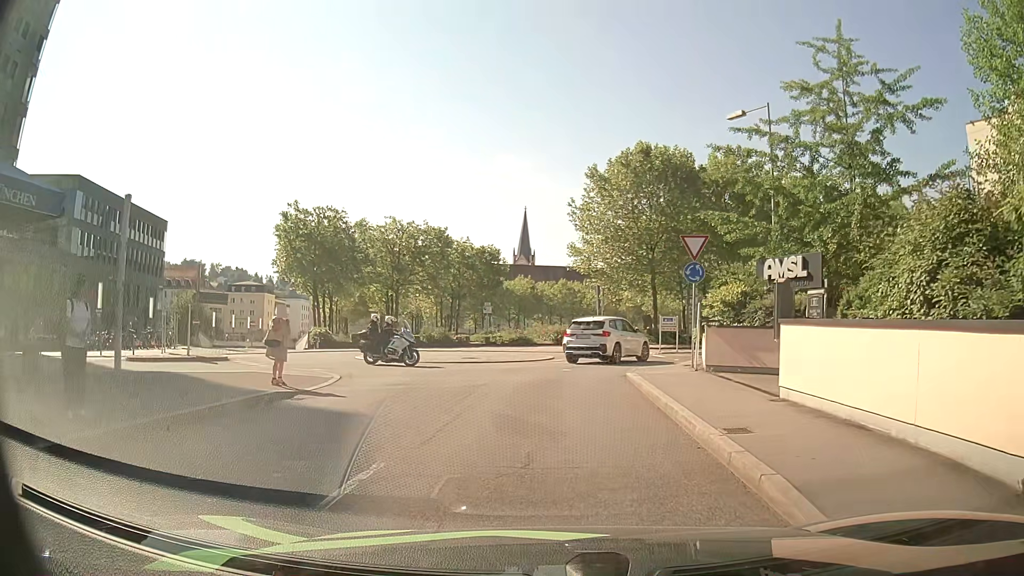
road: residential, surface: asphalt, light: Day
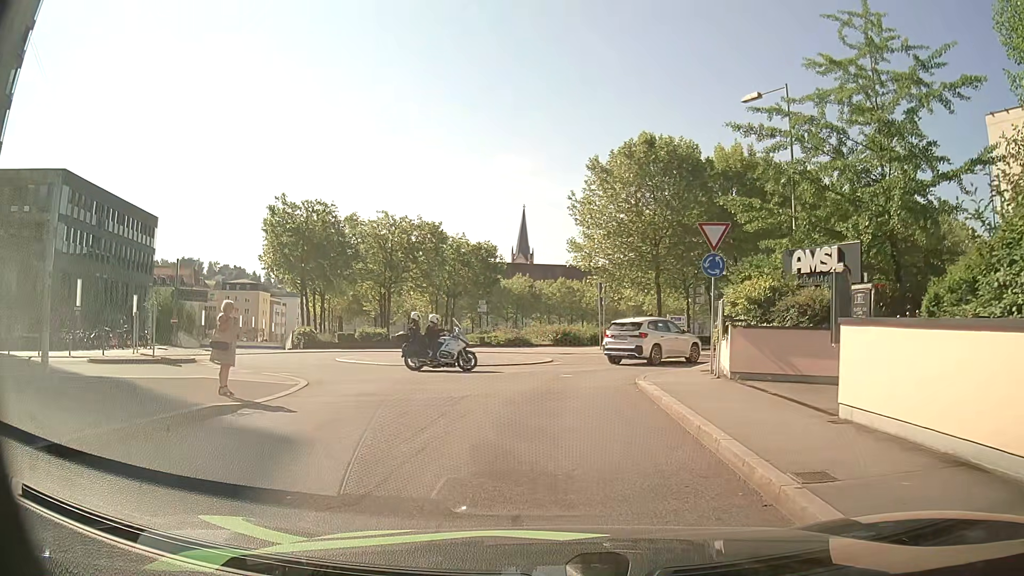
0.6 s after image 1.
(0.0, +2.3) m; -1°
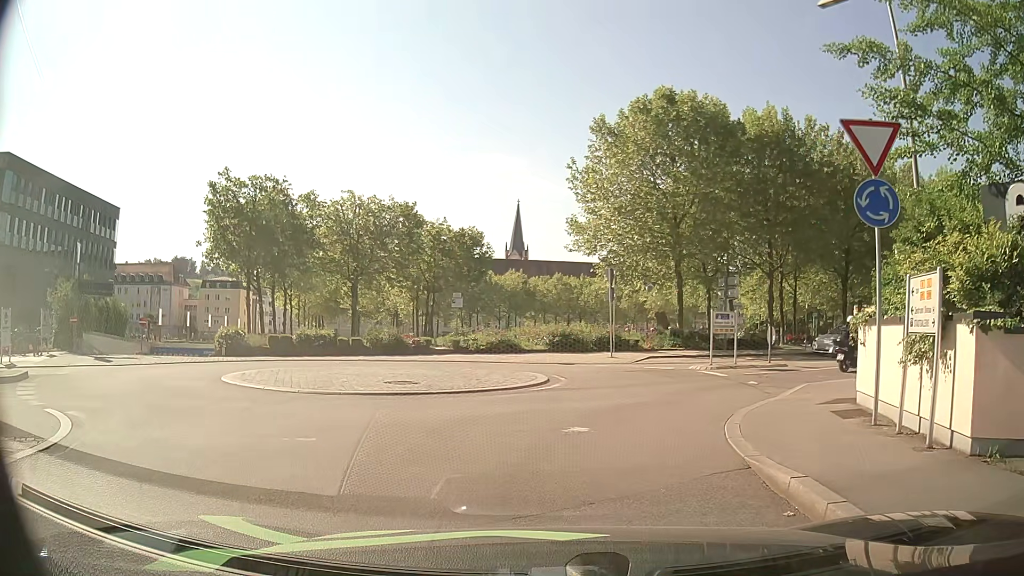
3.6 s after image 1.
(+0.1, +8.6) m; -1°
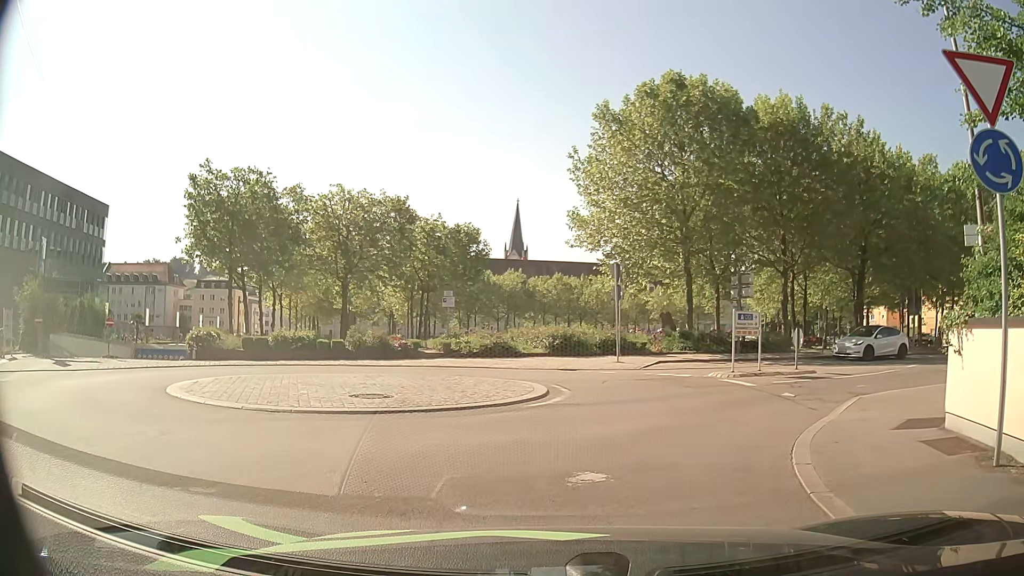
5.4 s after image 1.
(0.0, +2.5) m; +1°
